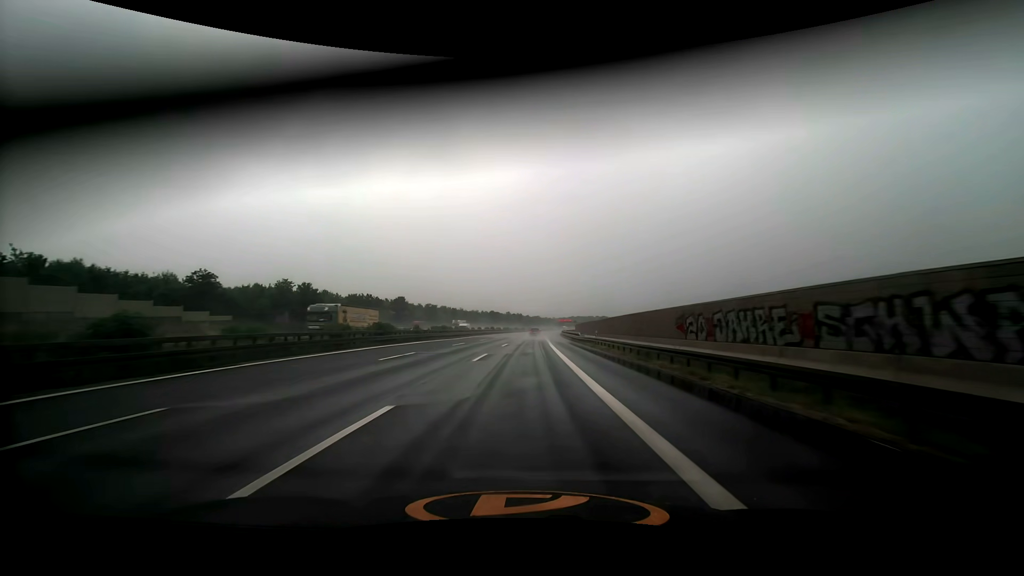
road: motorway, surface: asphalt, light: Day
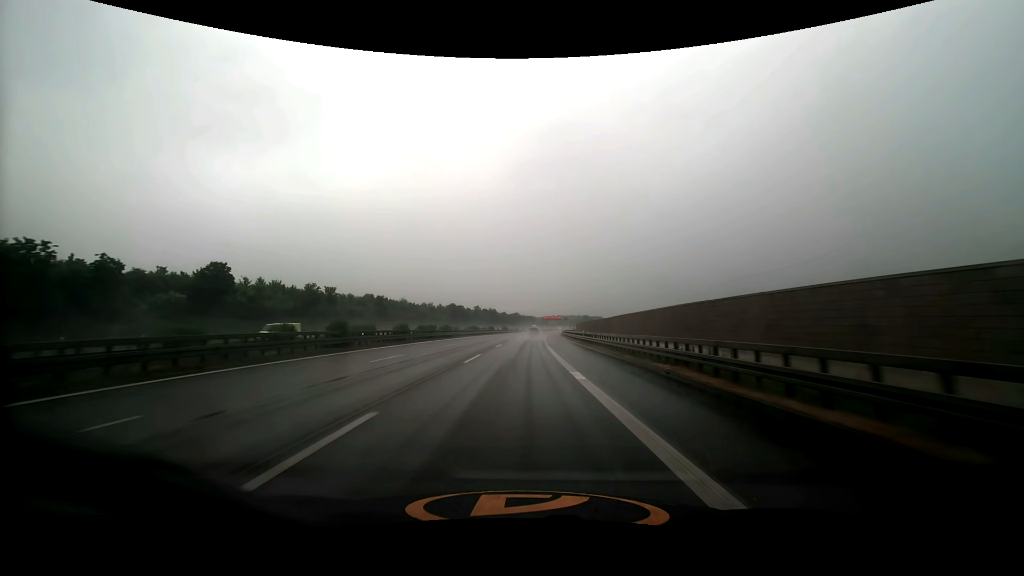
(+1.9, +89.7) m; +2°
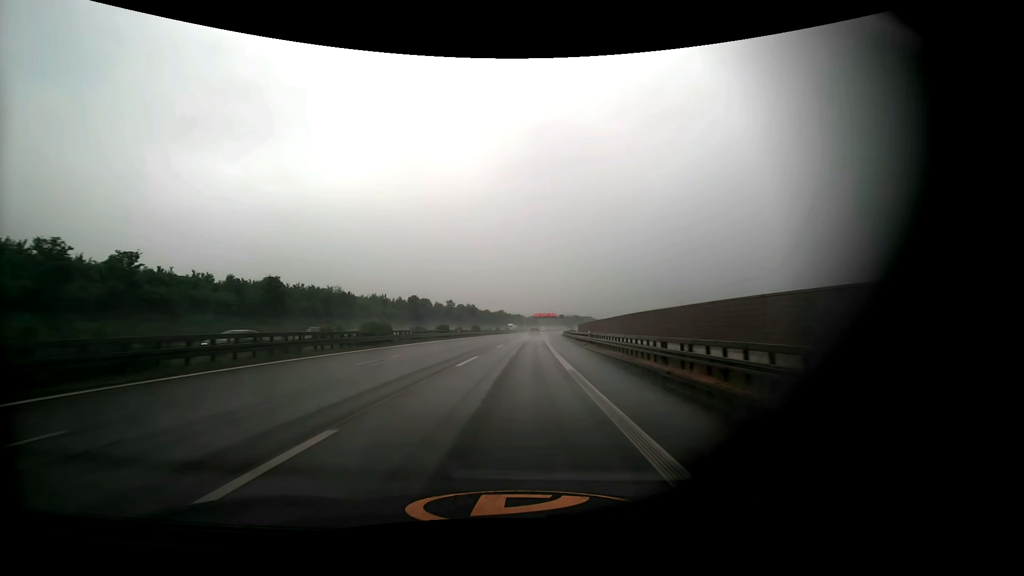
(+0.7, +54.3) m; +1°
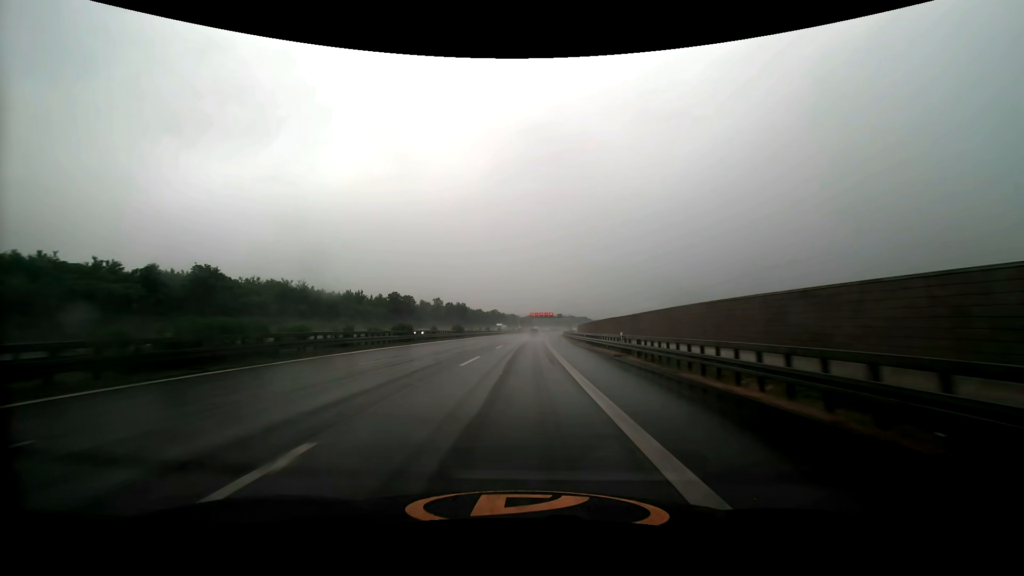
(+0.1, +18.2) m; +1°
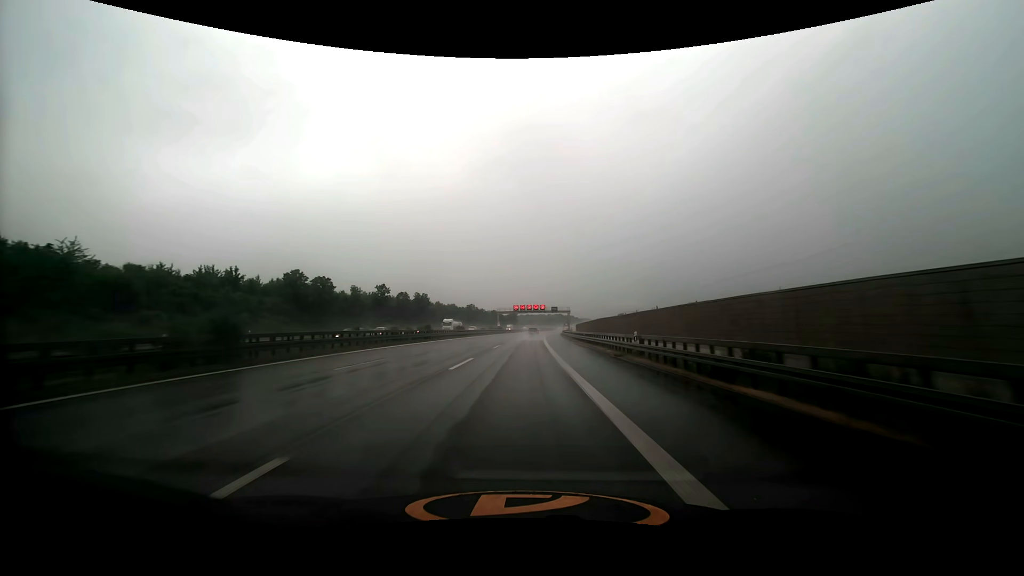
(+0.8, +54.8) m; +2°
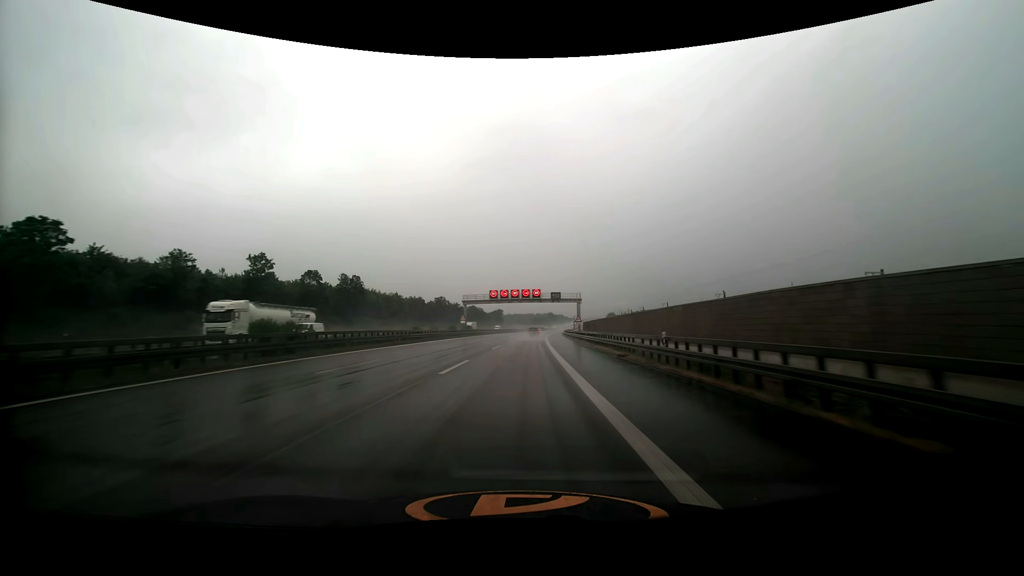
(+0.8, +55.3) m; +1°
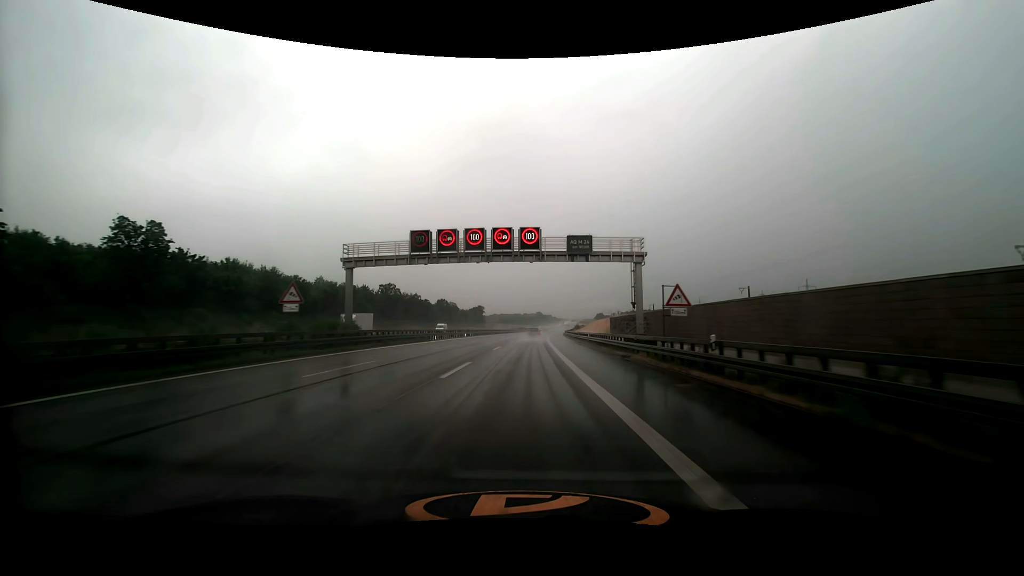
(+0.7, +54.6) m; +1°
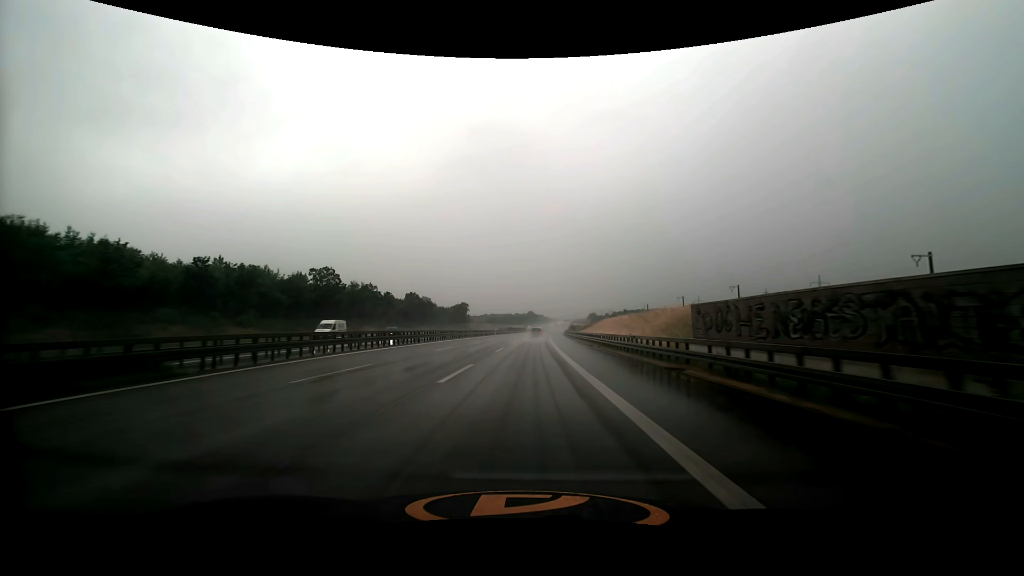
(+0.3, +36.4) m; +1°
(0, +10) (0, +20) (0, +30) (0, +40) (+1, +50) (+1, +60) (+1, +70) (+2, +80) (+2, +90) (+3, +100) m
